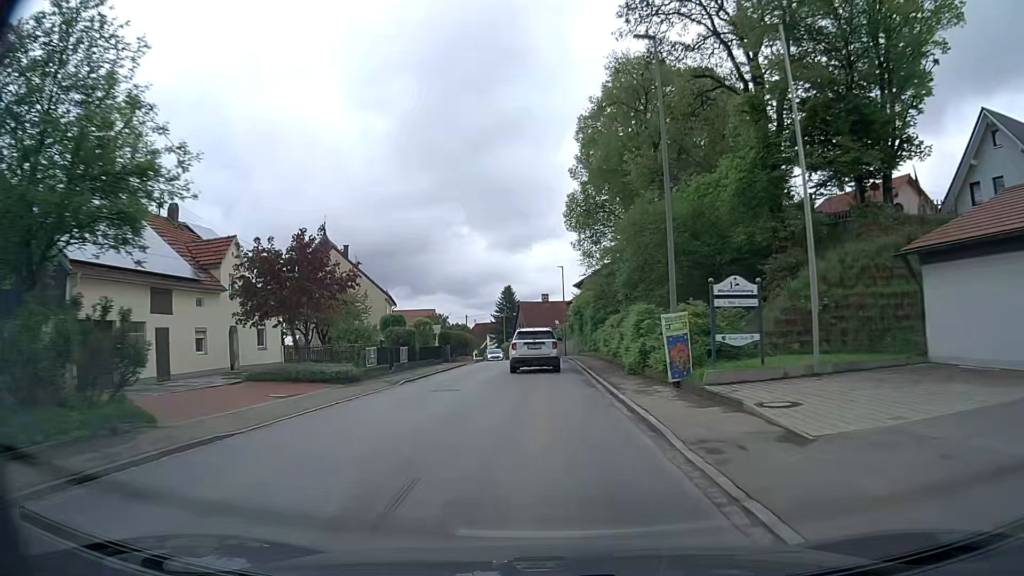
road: secondary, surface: asphalt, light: Day
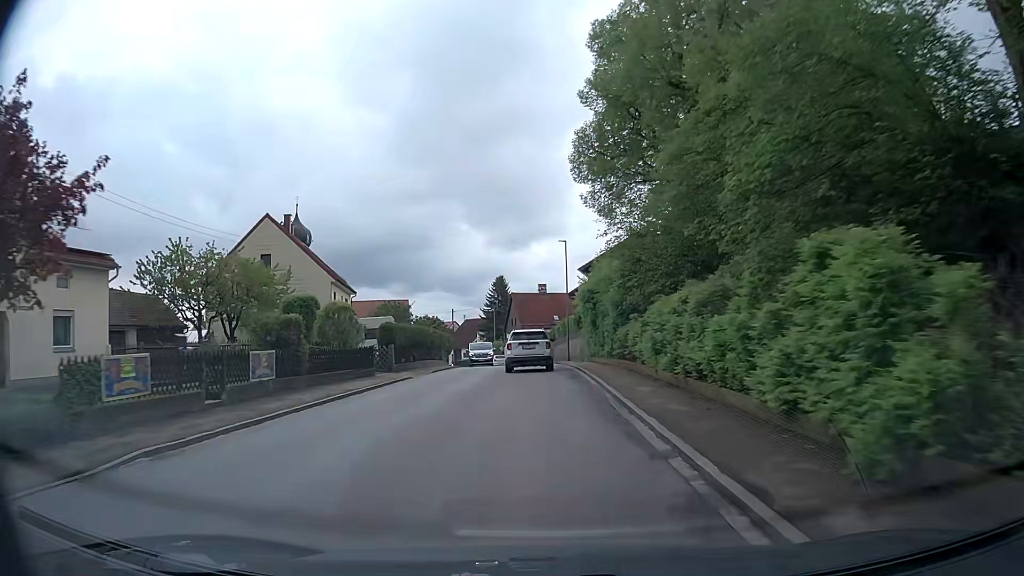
(0.0, +16.5) m; 0°
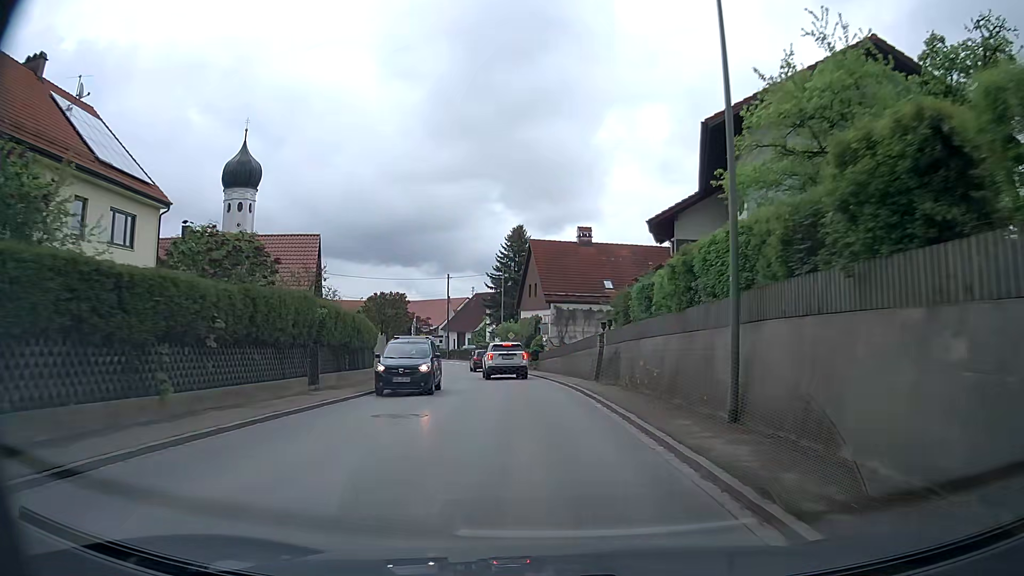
(-0.7, +38.3) m; -2°
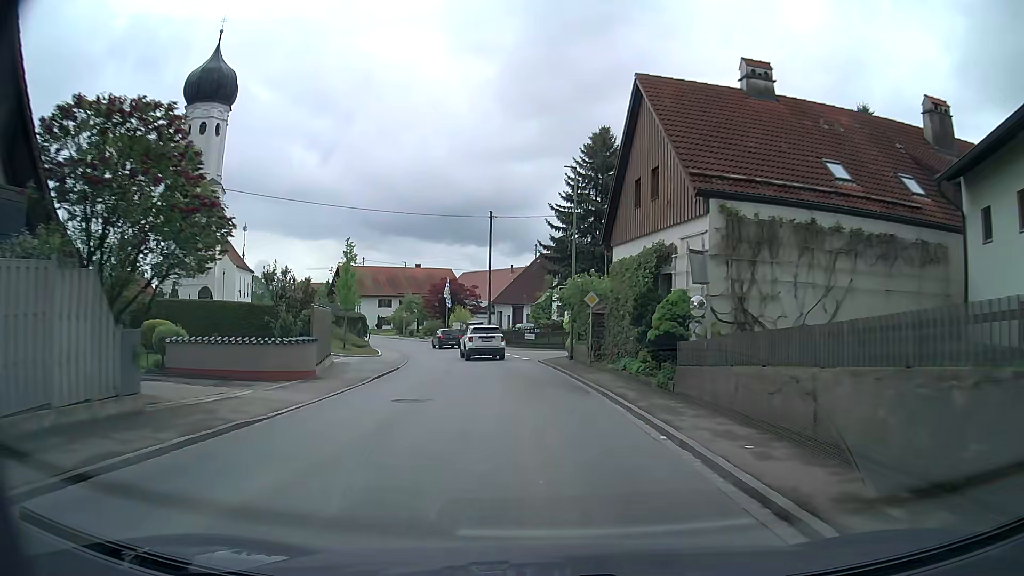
(-1.6, +29.8) m; -6°
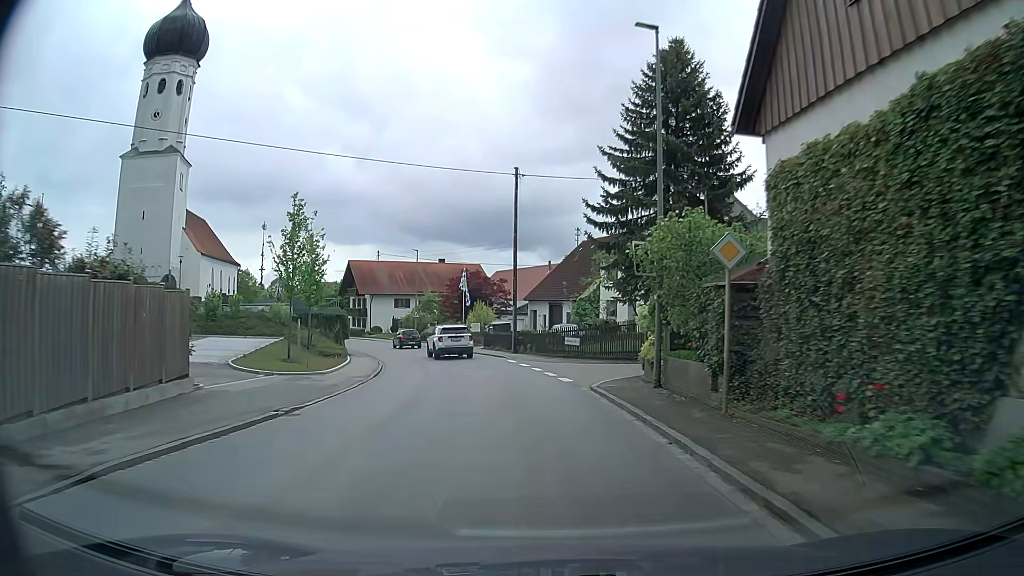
(-0.4, +15.0) m; -3°
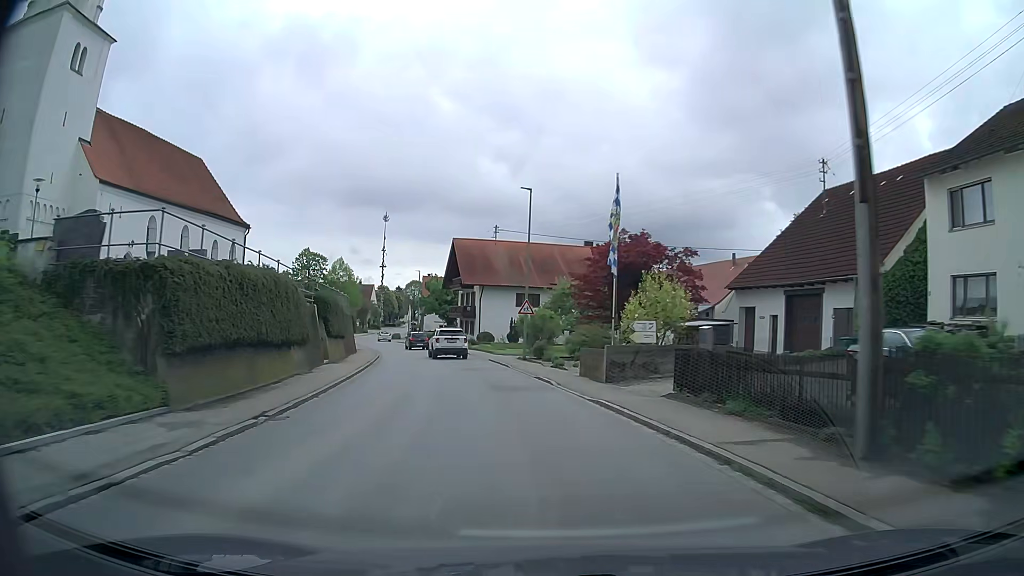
(-3.4, +30.3) m; -14°
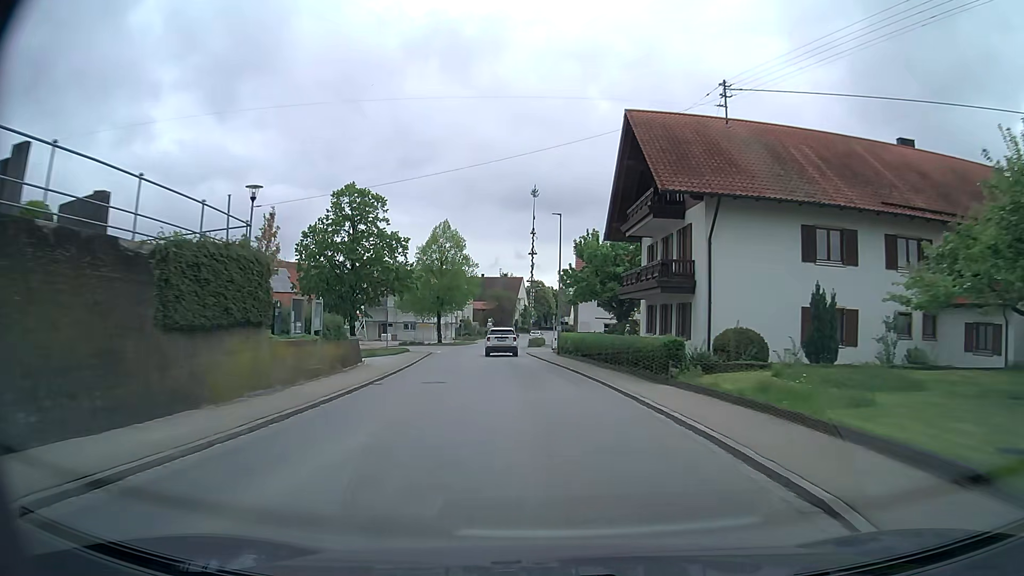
(-5.5, +40.9) m; -14°
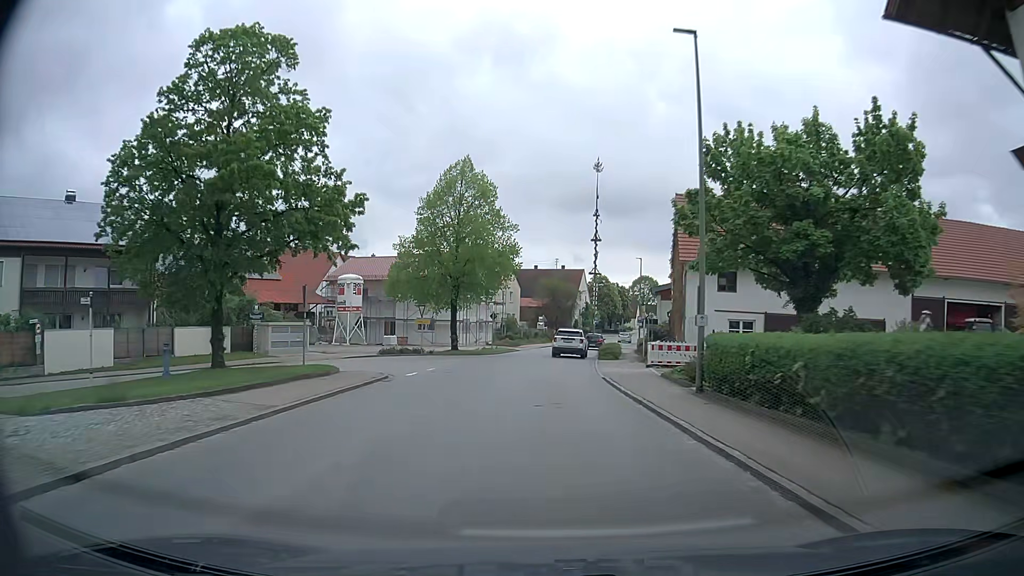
(-1.4, +26.8) m; -5°
(0, +10) (0, +20) (0, +30) (+1, +40) (+2, +50) (+3, +60) (+5, +70) (+7, +80) (+9, +89) (+11, +99) m
